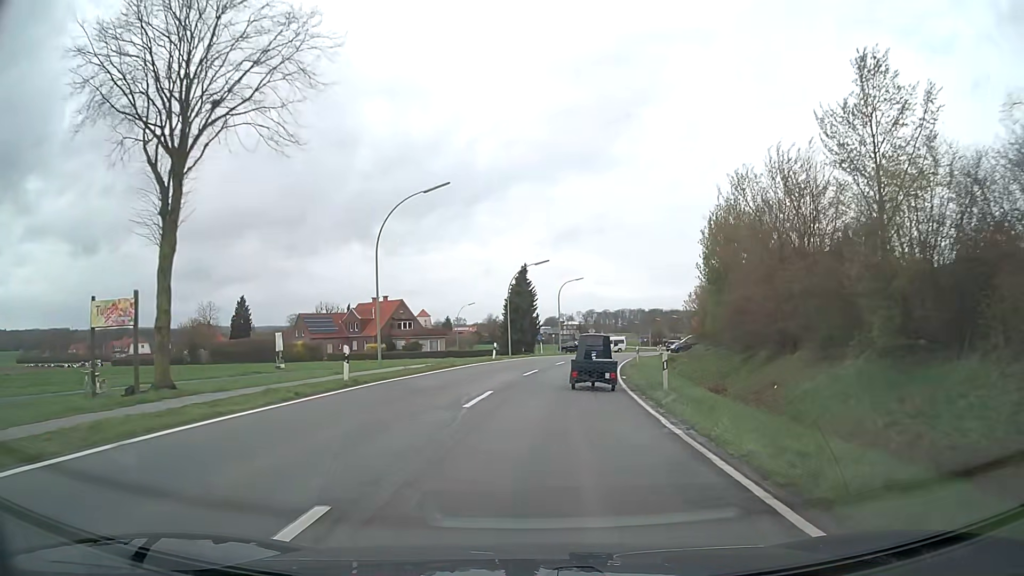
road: secondary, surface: asphalt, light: Day
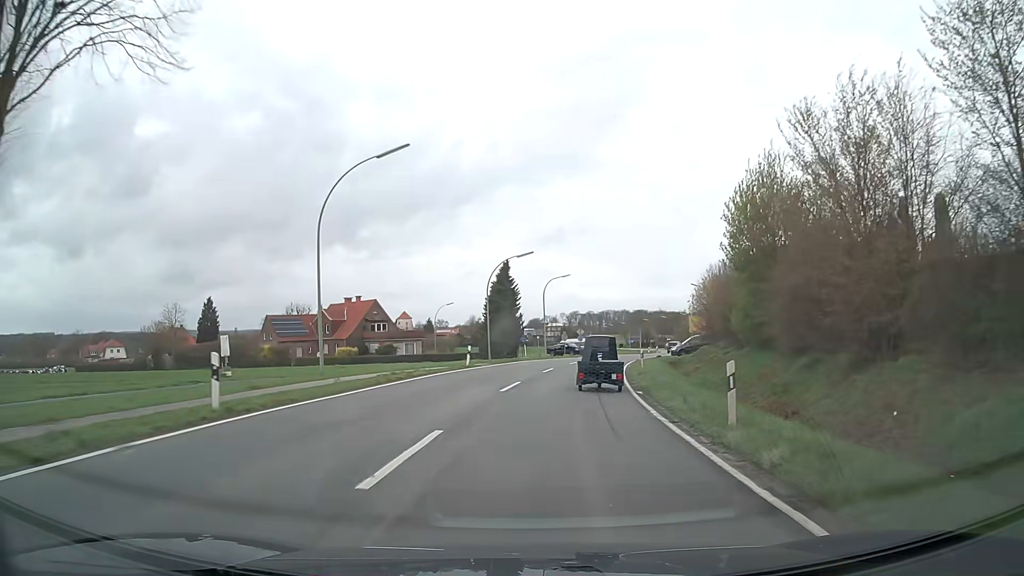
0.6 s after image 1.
(+0.1, +7.2) m; +1°
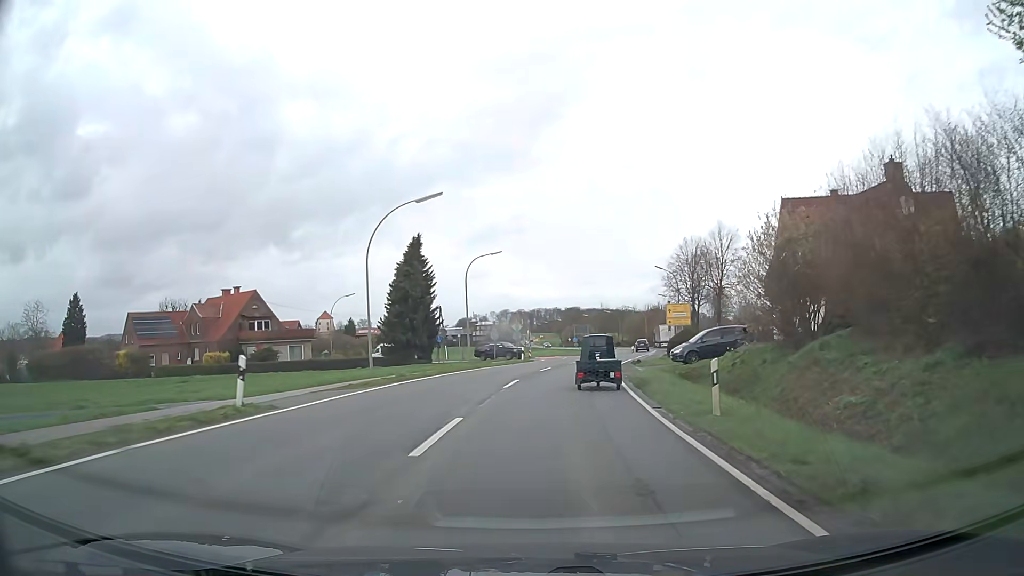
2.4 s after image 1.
(+1.0, +22.0) m; +6°
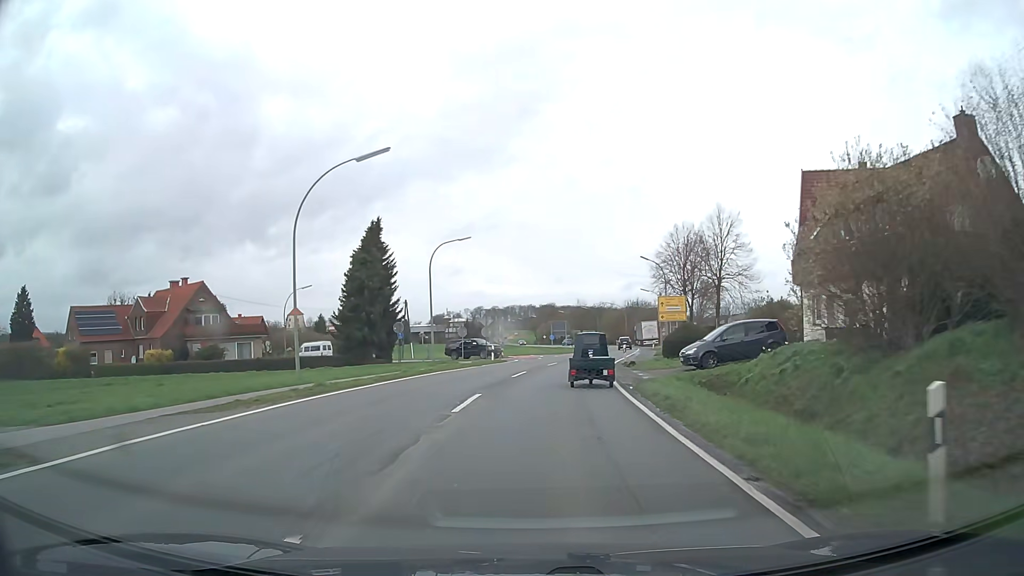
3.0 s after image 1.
(+0.1, +7.5) m; +2°
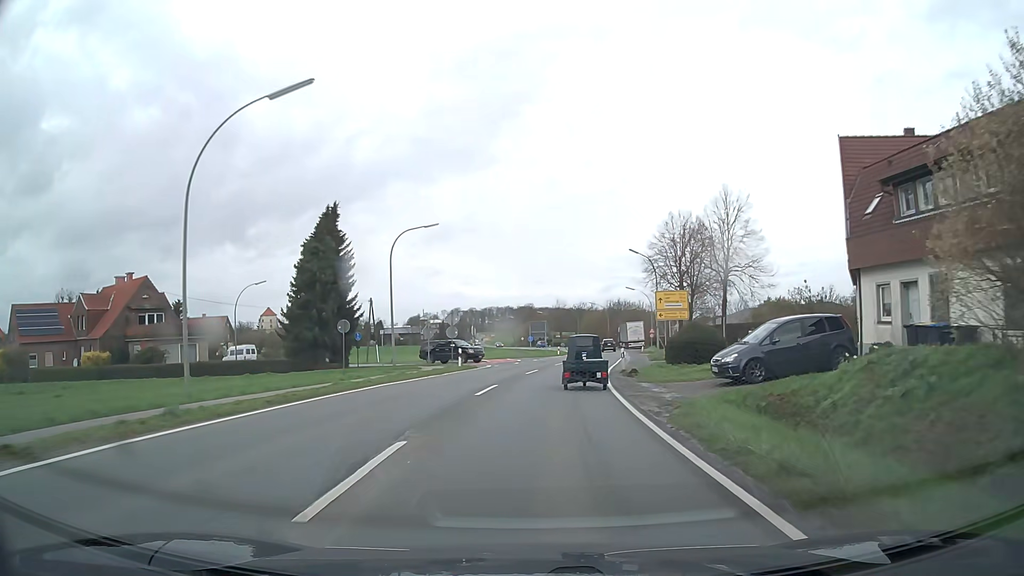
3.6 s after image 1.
(+0.1, +7.5) m; +2°
